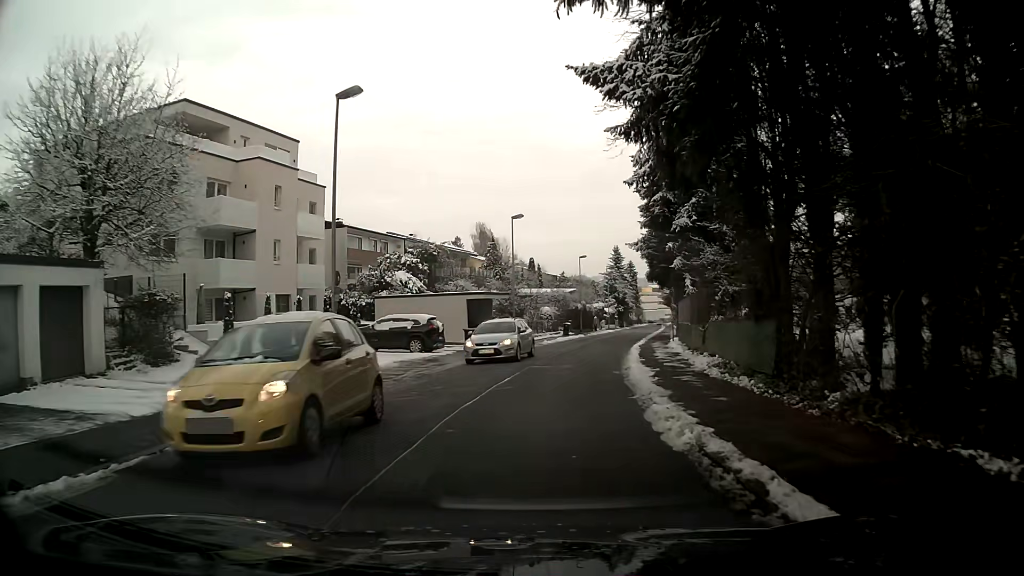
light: Day
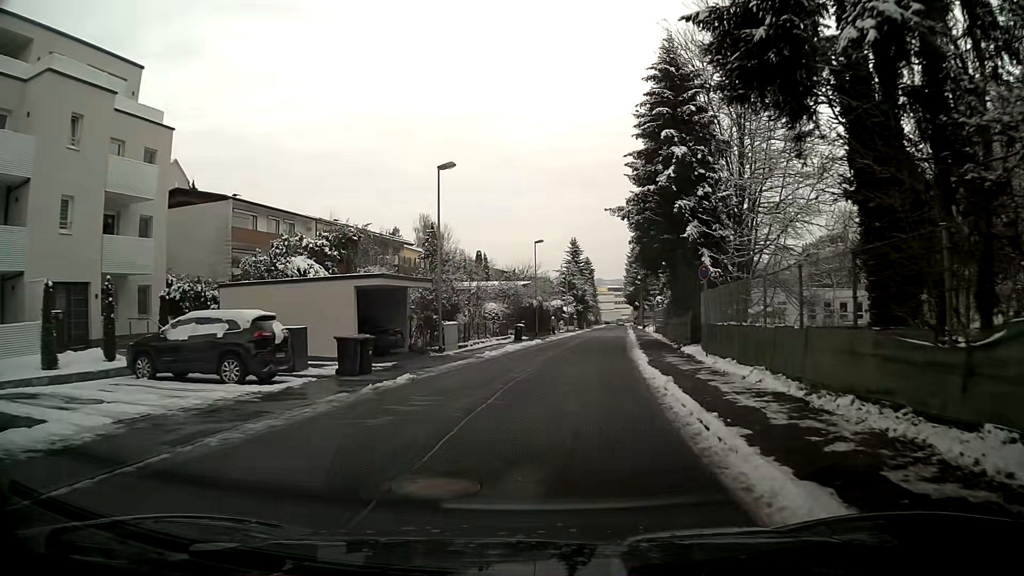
(+0.5, +14.5) m; +4°
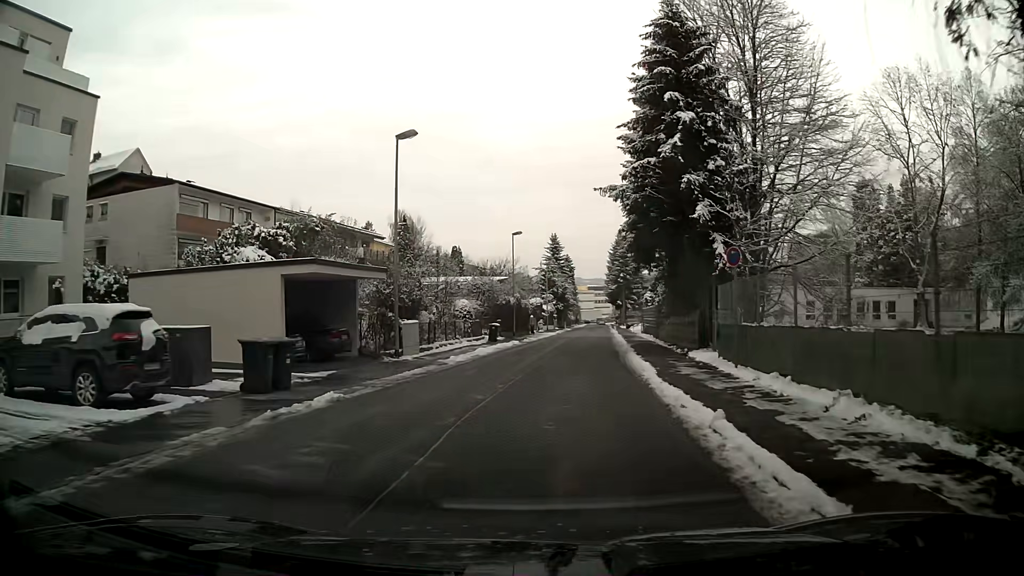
(+0.1, +4.9) m; +2°
